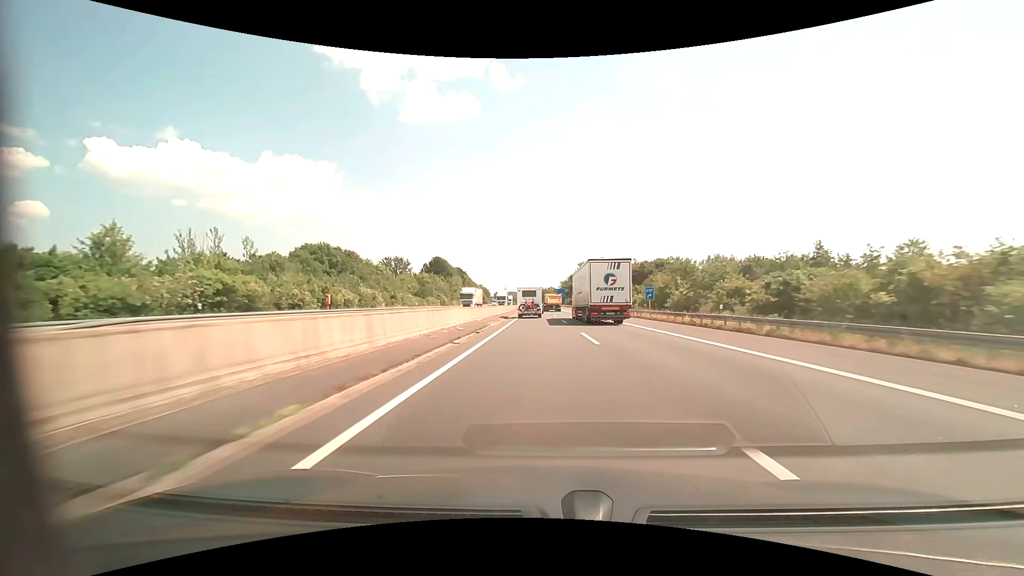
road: motorway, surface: asphalt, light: Day
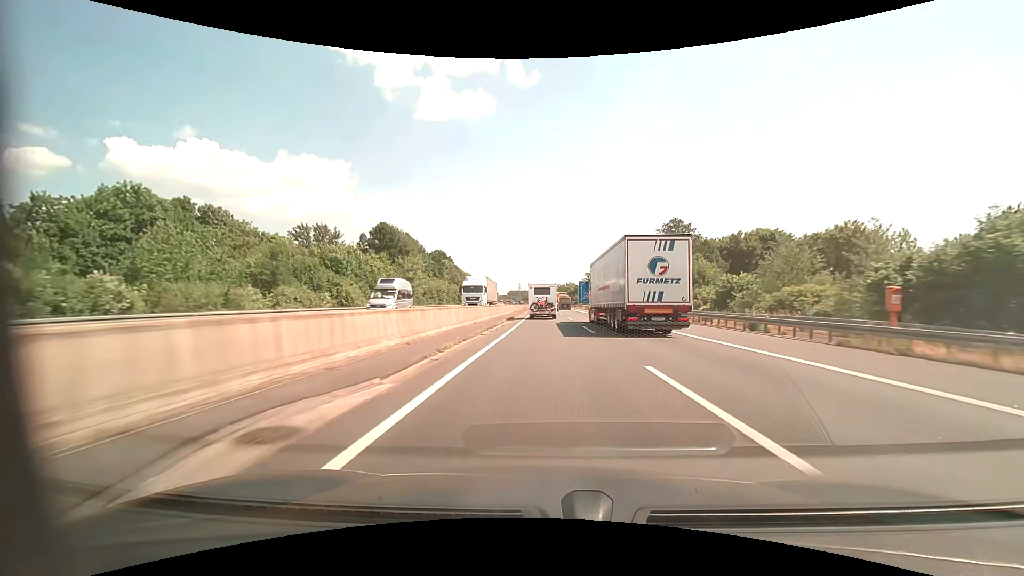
(-1.3, +65.8) m; -2°
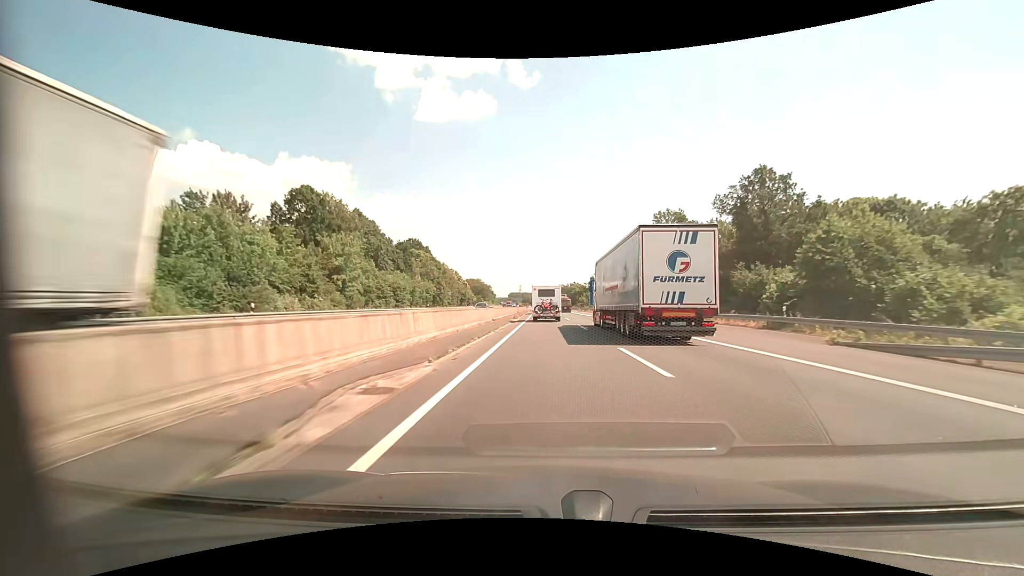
(-0.1, +30.8) m; 0°
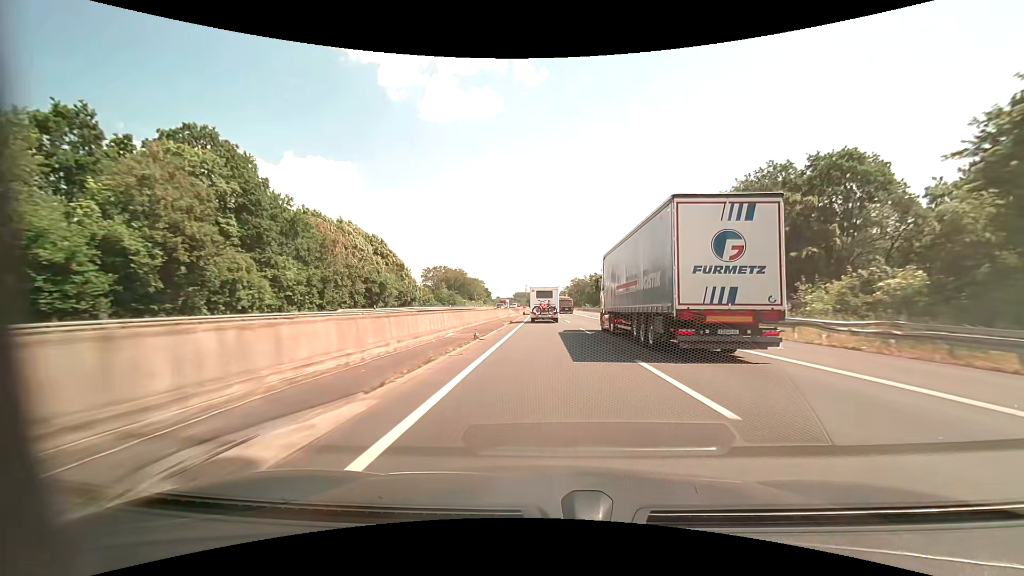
(-0.1, +75.3) m; -1°
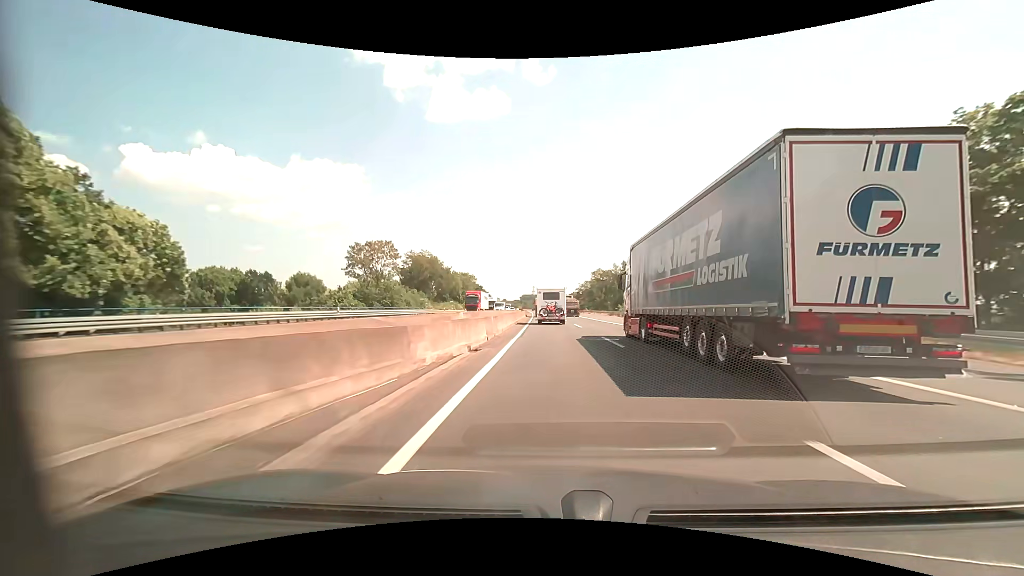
(-0.8, +61.4) m; -1°
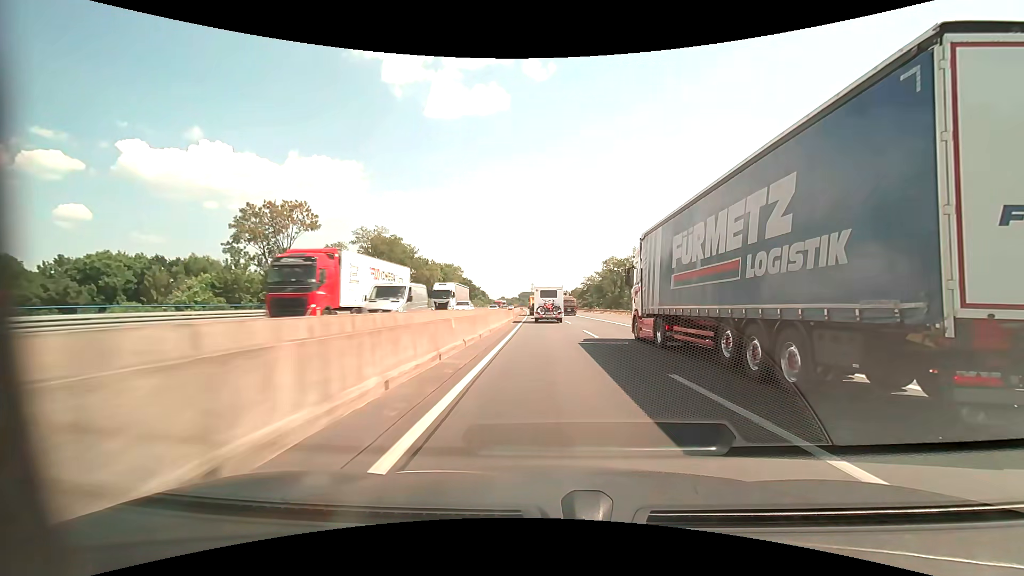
(0.0, +31.3) m; 0°
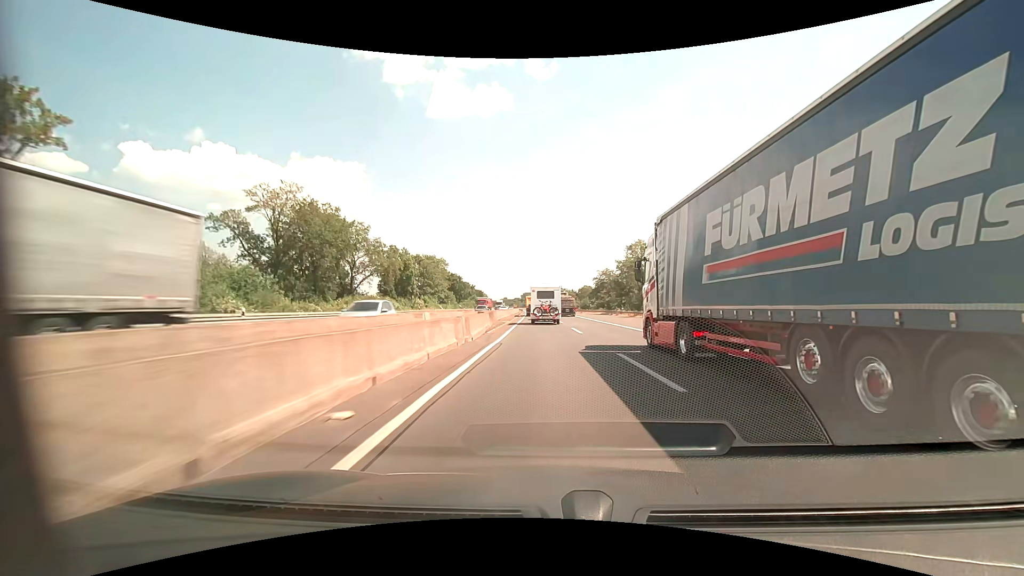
(0.0, +31.8) m; 0°
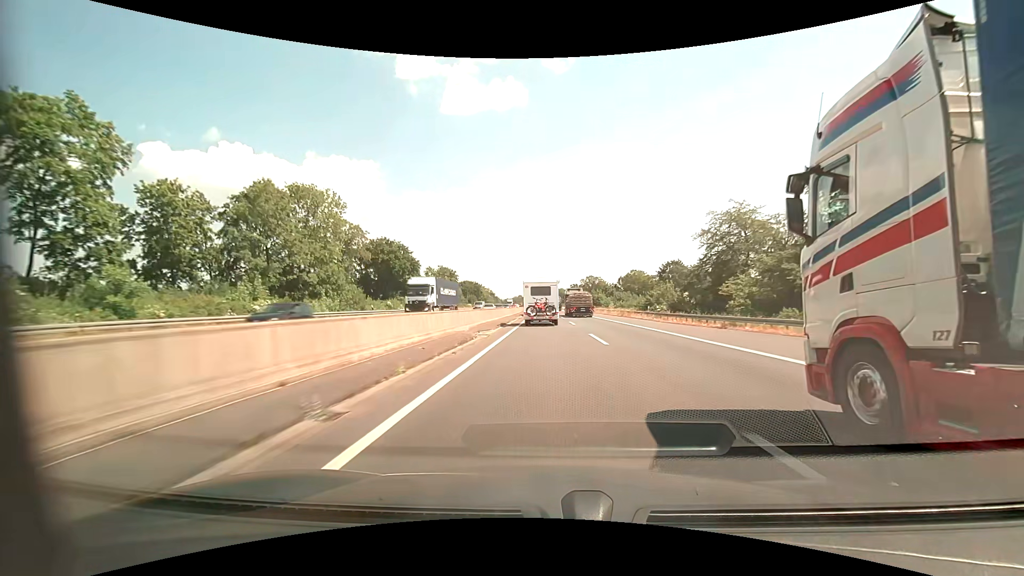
(-1.3, +81.1) m; -2°
